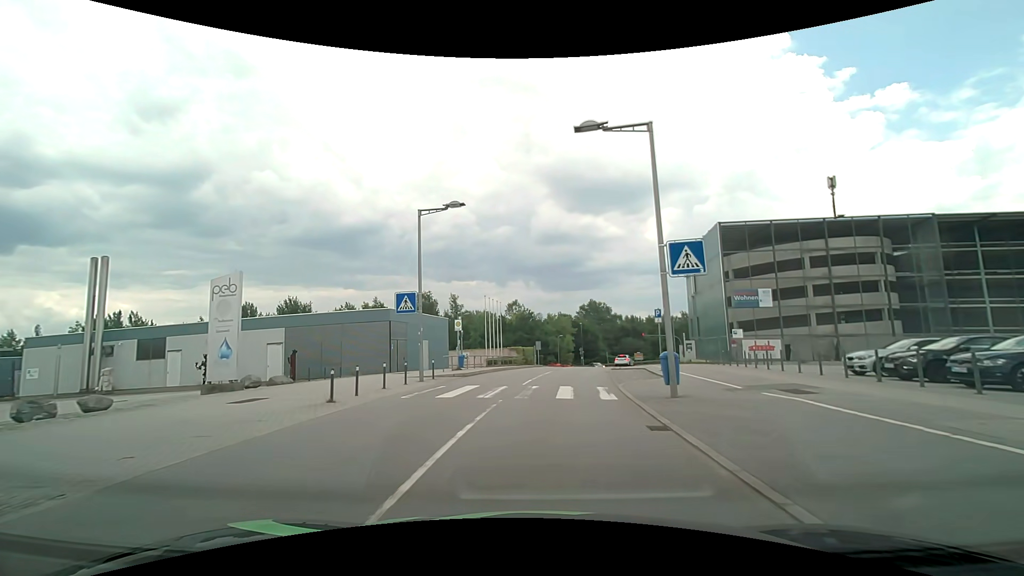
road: residential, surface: asphalt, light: Day
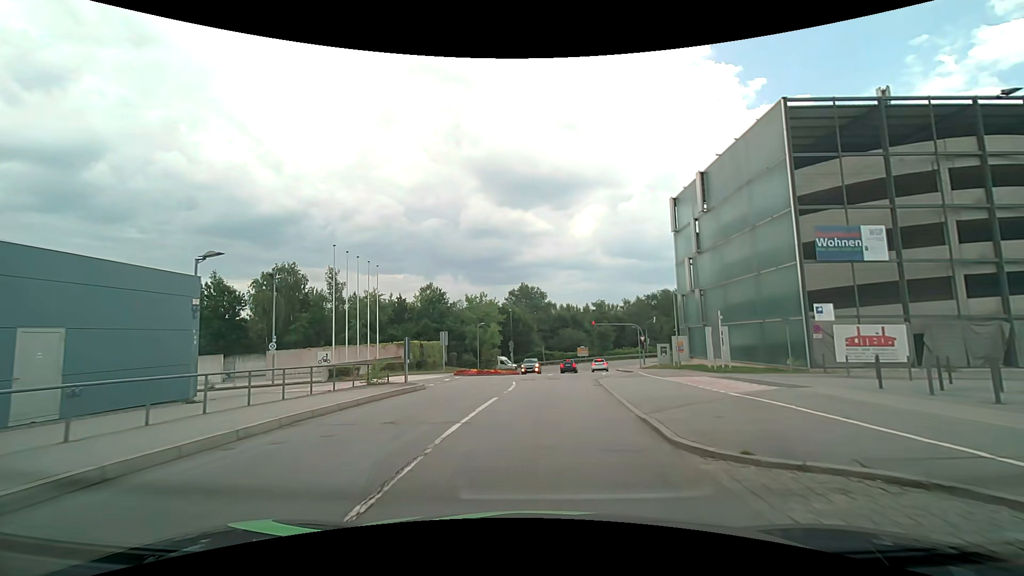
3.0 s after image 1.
(+2.0, +26.6) m; +8°
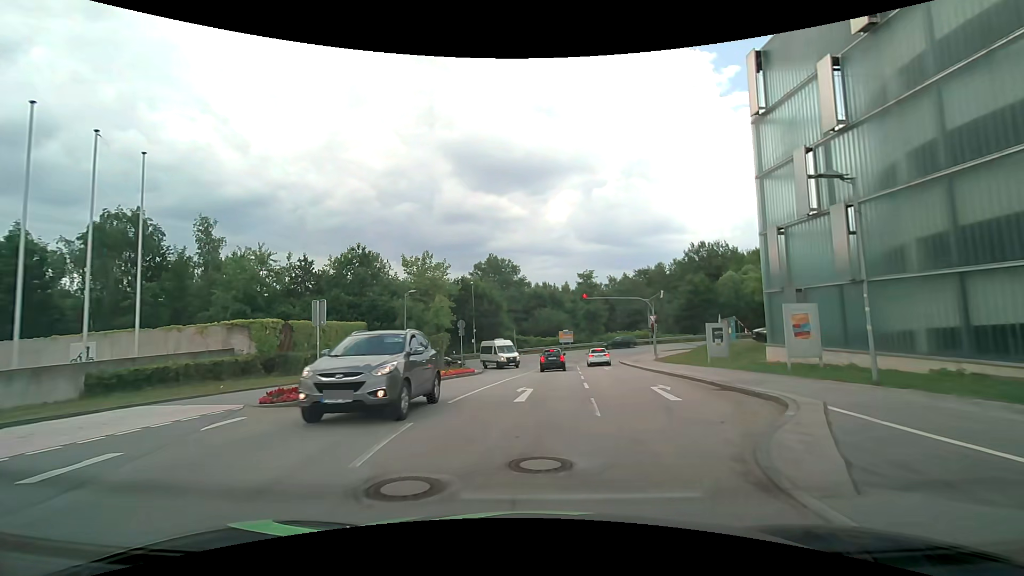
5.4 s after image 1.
(+0.6, +20.8) m; +3°
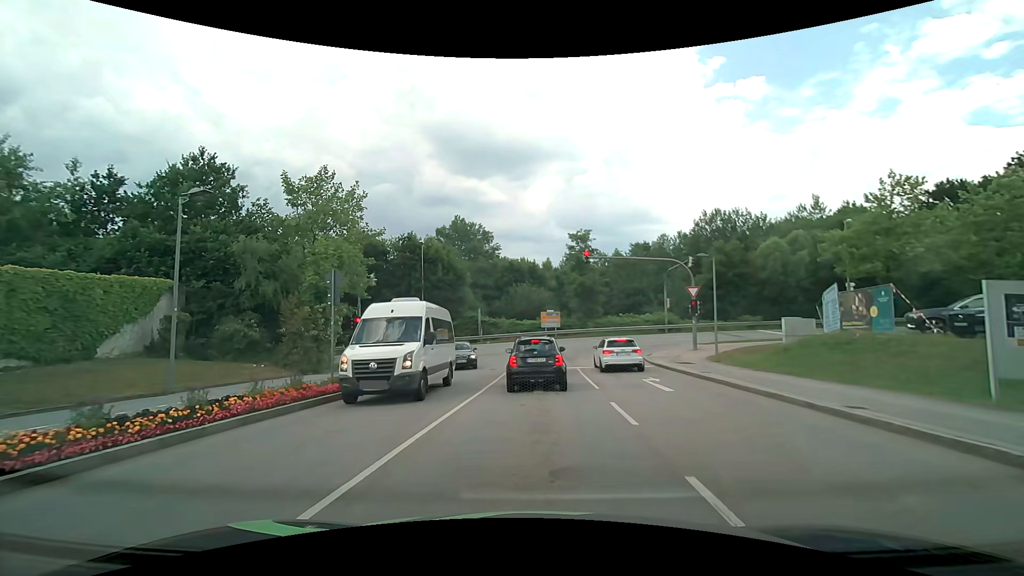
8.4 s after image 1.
(+0.3, +18.4) m; +2°
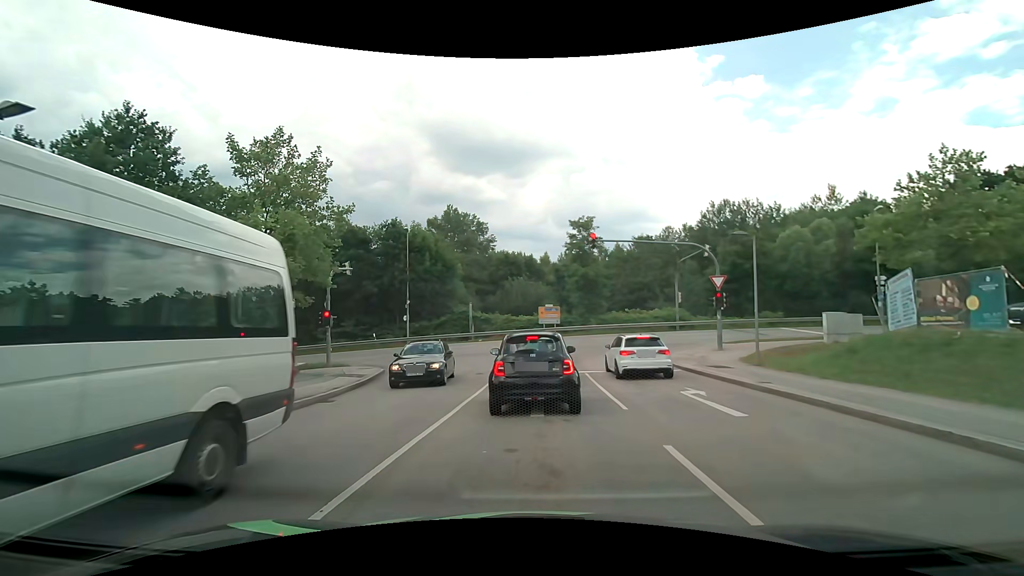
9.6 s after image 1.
(0.0, +4.5) m; -2°
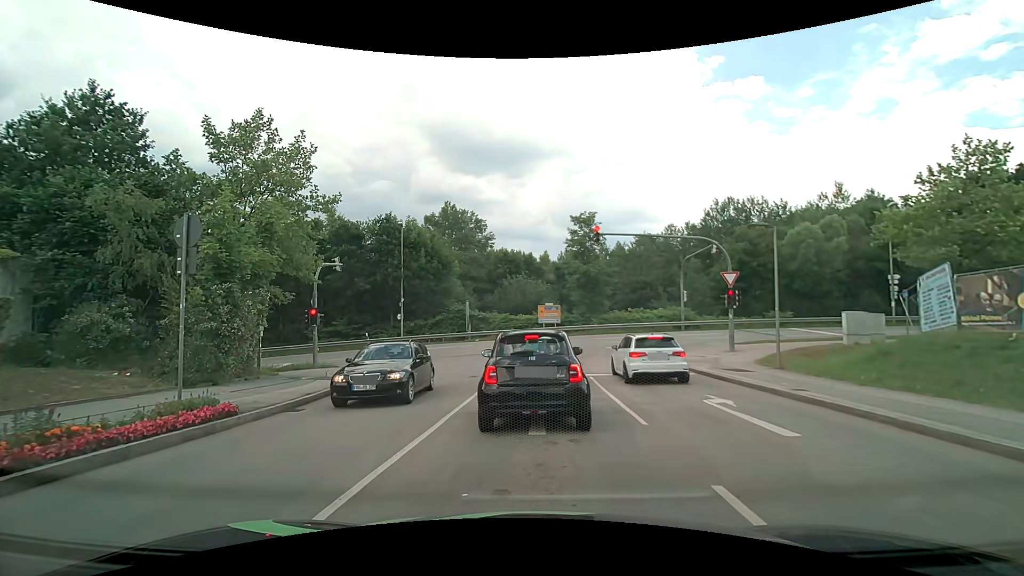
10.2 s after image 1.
(+0.1, +1.6) m; +1°
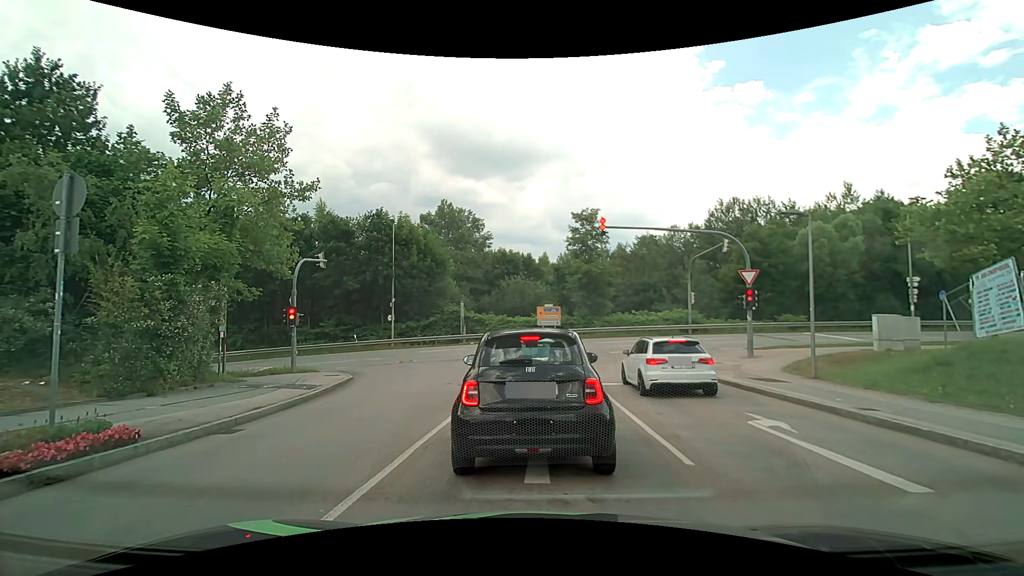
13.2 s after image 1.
(0.0, +2.1) m; +1°
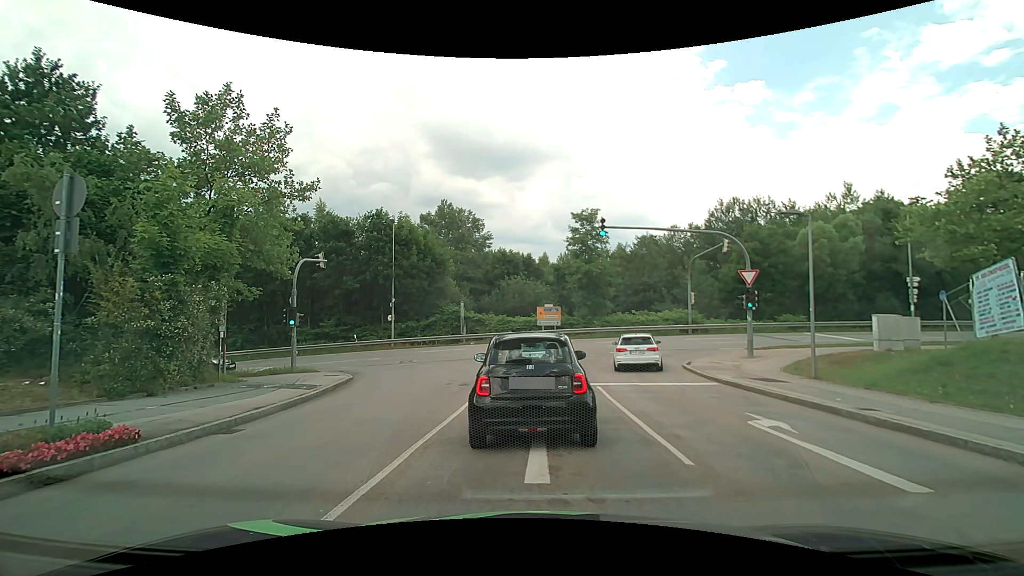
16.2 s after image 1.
(0.0, 0.0) m; 0°
(0, +10) (0, +20) (-2, +30) (-9, +36) (-19, +38) (-29, +38) (-39, +37) (-49, +36) (-59, +36) (-69, +35) m
